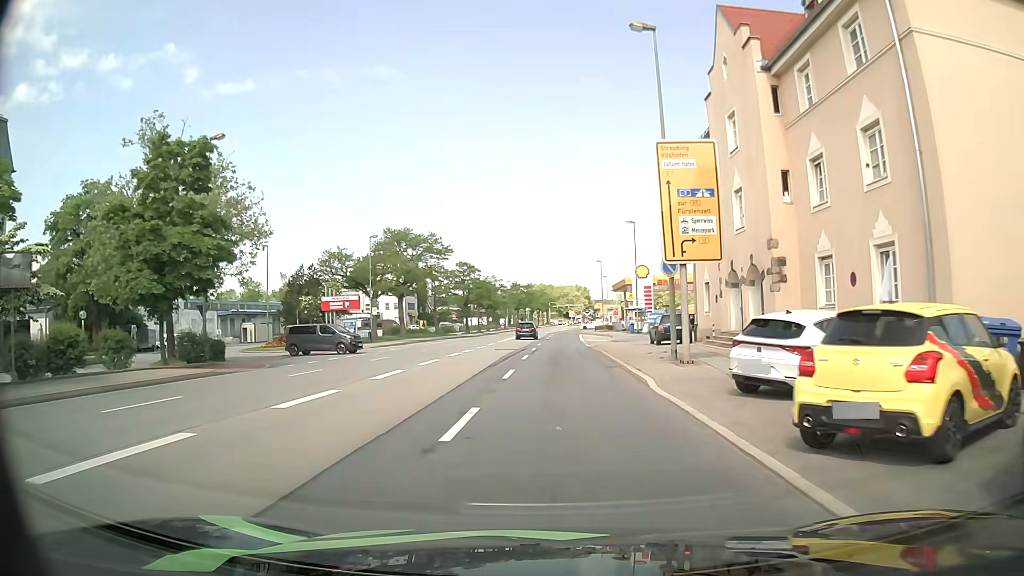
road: primary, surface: asphalt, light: Day
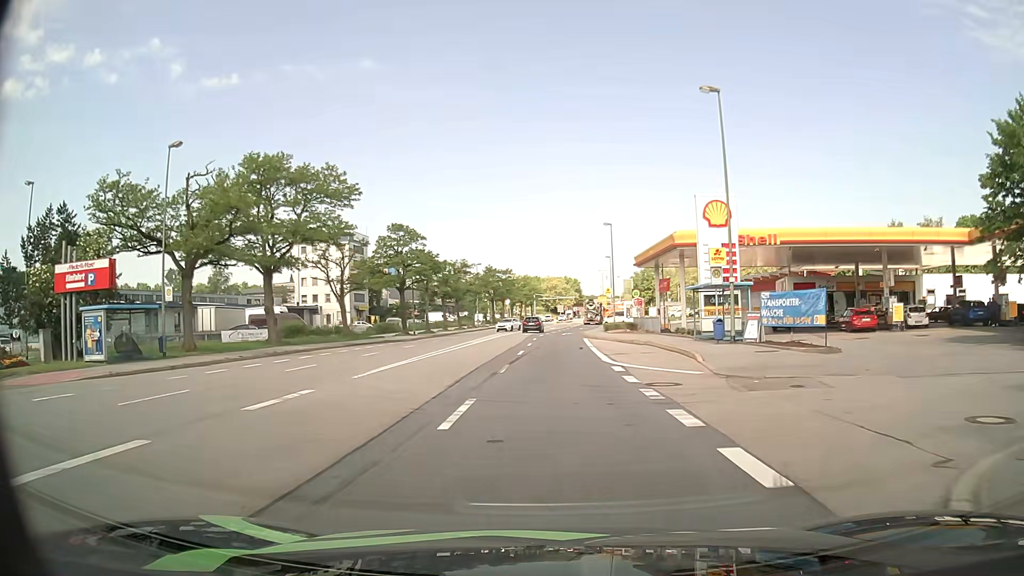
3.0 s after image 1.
(+0.3, +35.2) m; +1°
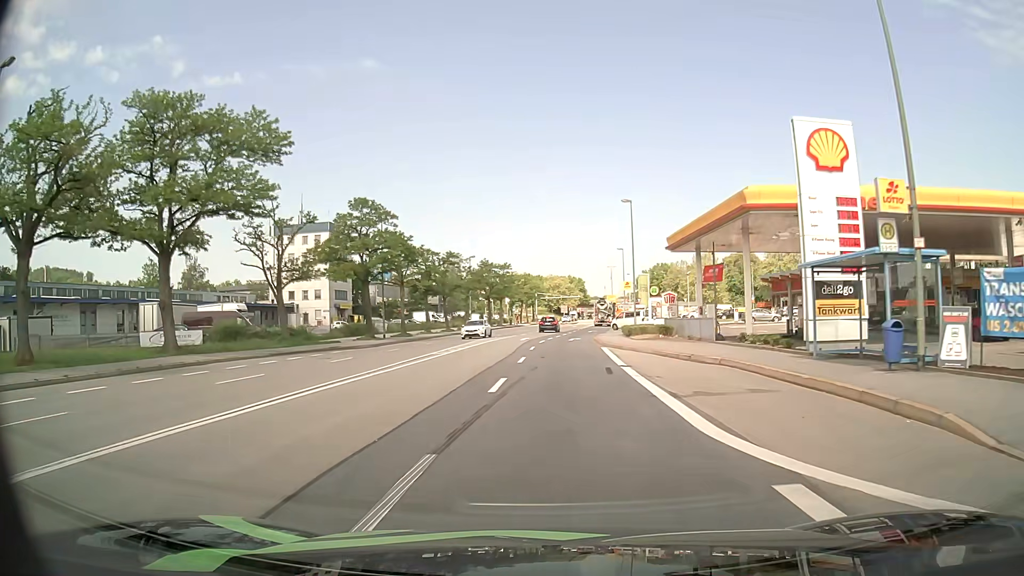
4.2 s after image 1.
(-0.1, +13.6) m; 0°
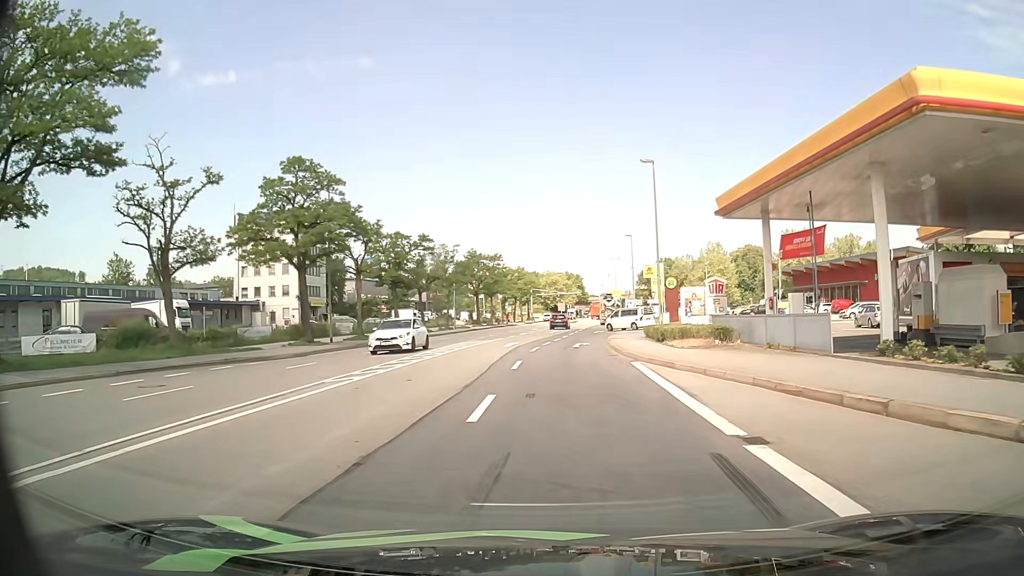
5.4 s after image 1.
(0.0, +12.8) m; 0°
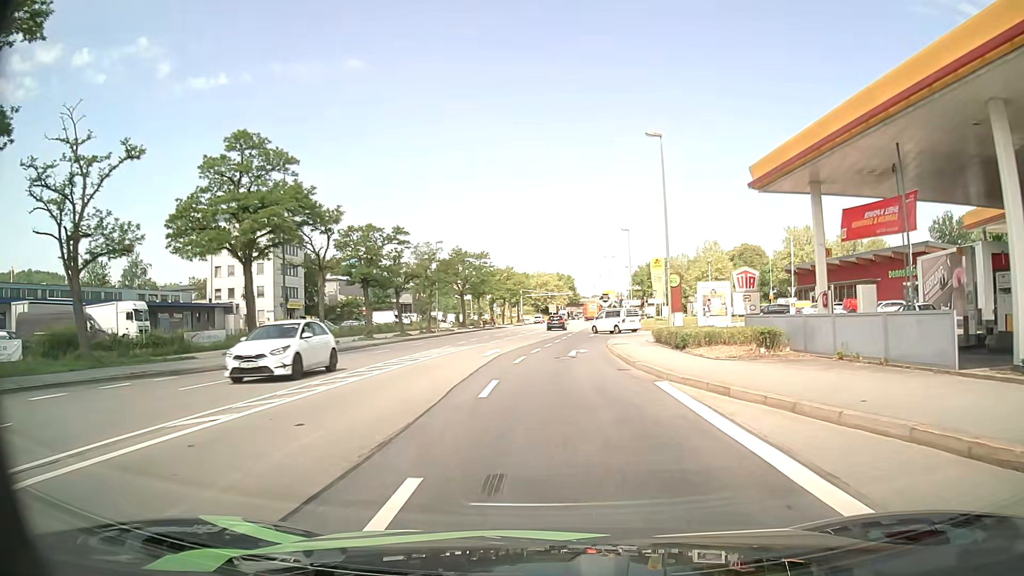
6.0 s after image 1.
(0.0, +6.1) m; +1°
